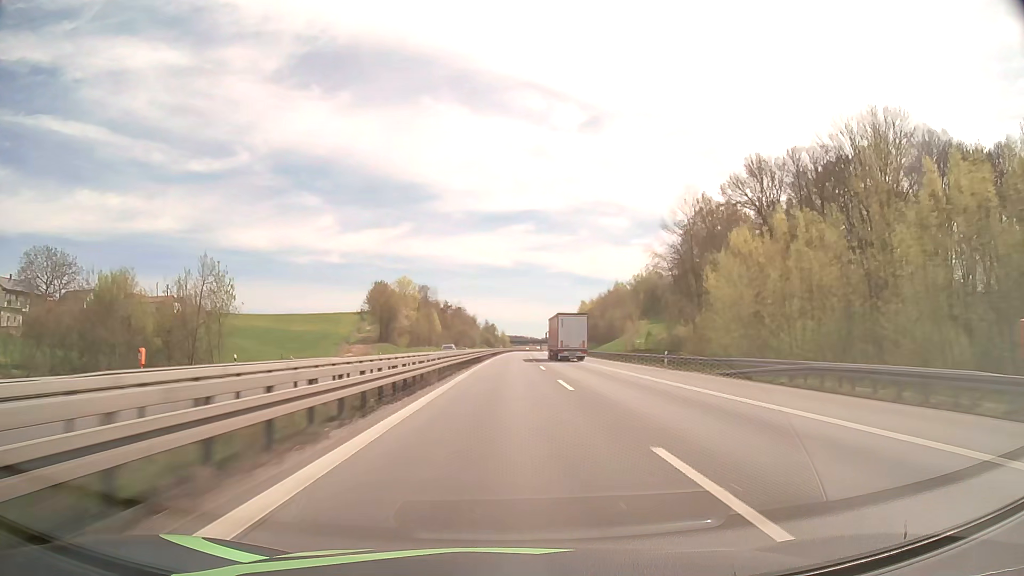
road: motorway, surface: asphalt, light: Day
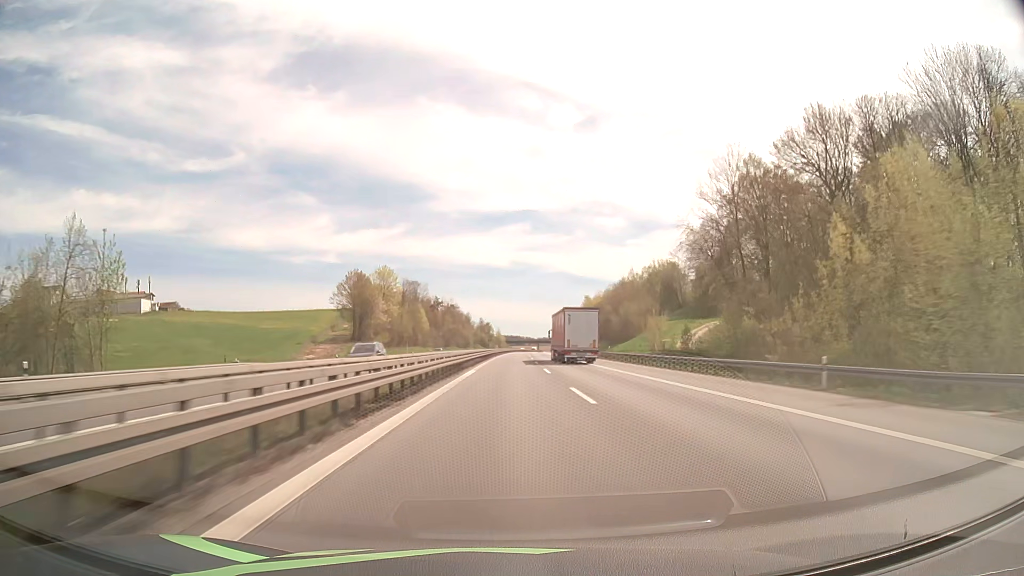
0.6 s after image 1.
(+0.1, +22.7) m; 0°
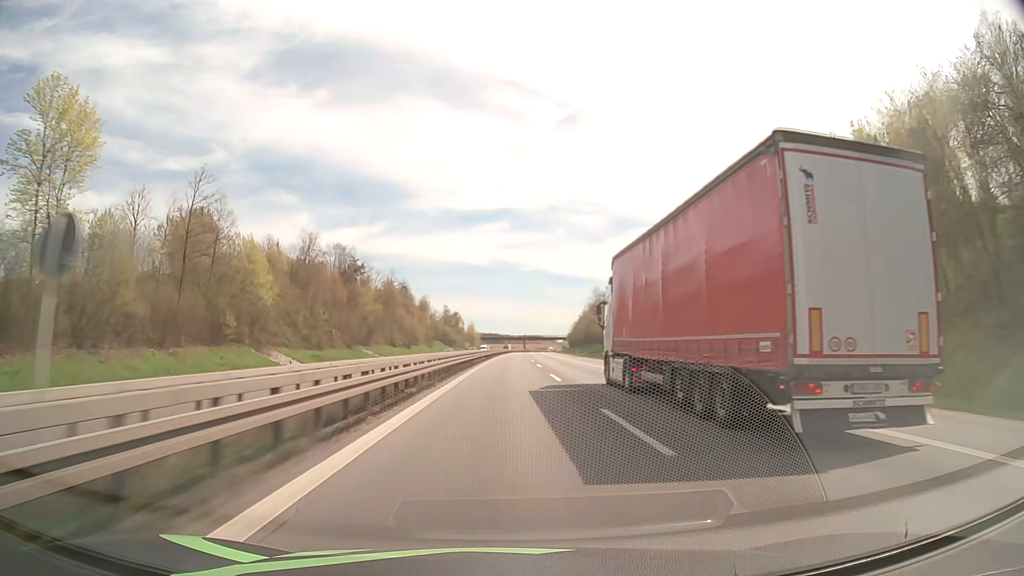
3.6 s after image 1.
(+1.8, +113.4) m; +2°
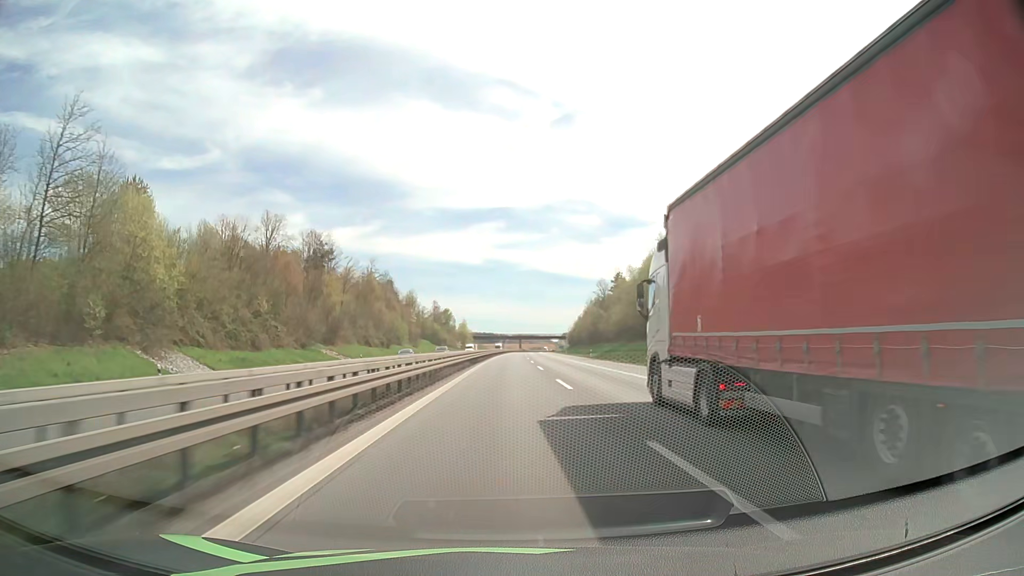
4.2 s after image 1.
(+0.1, +22.7) m; 0°
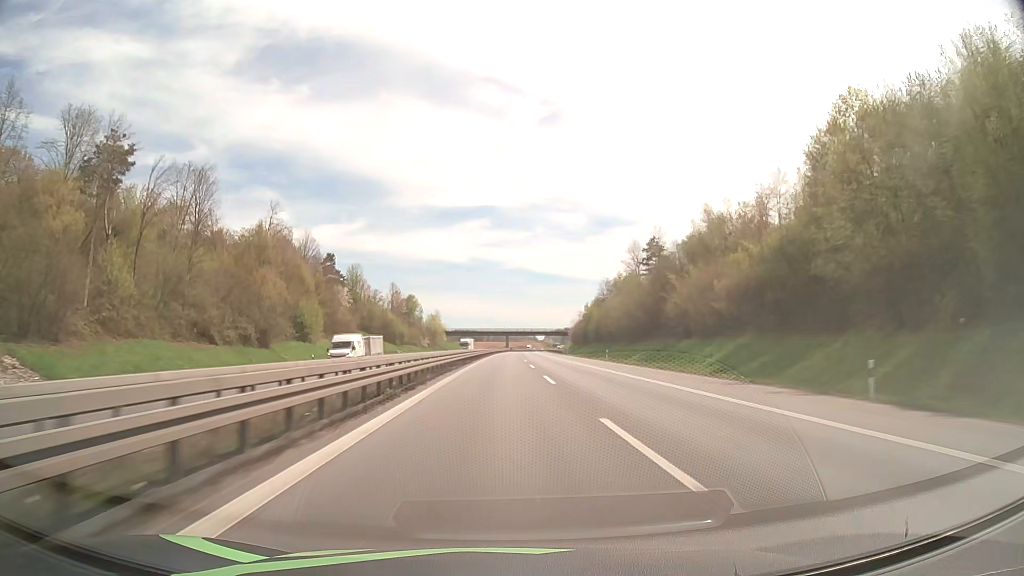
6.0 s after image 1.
(+0.5, +67.8) m; +1°
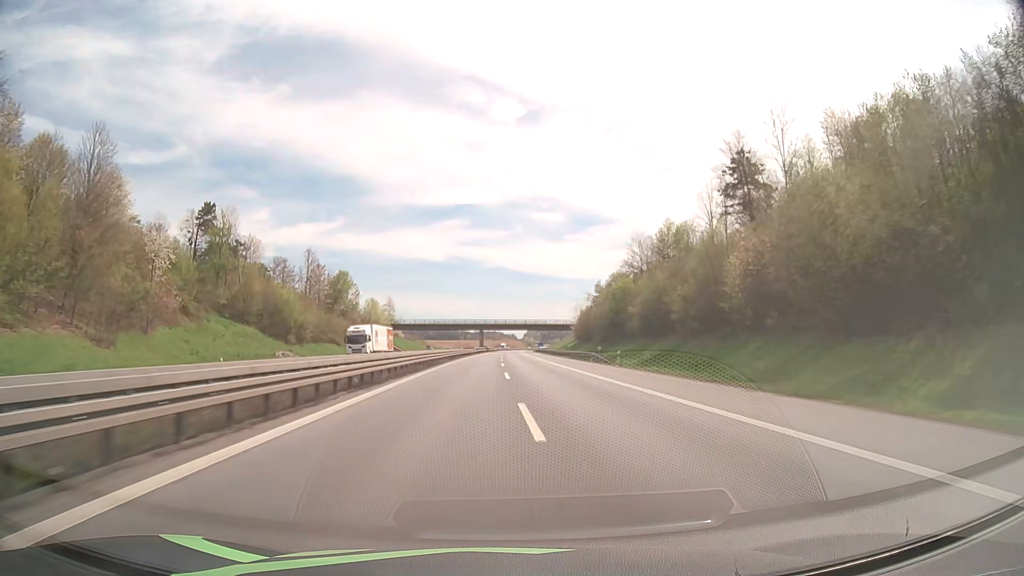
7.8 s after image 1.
(+1.2, +67.5) m; +2°
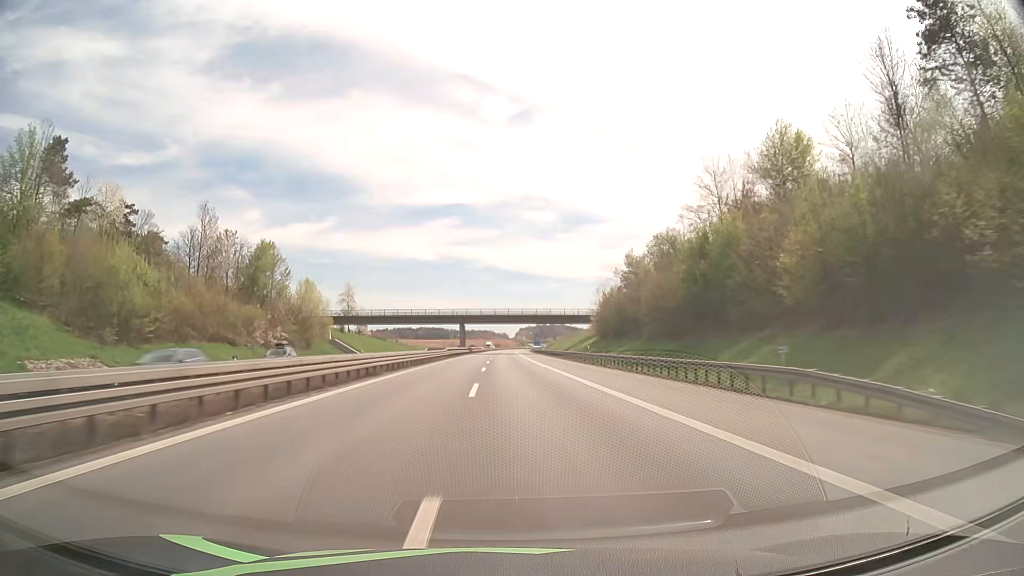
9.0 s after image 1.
(+0.2, +44.8) m; +1°
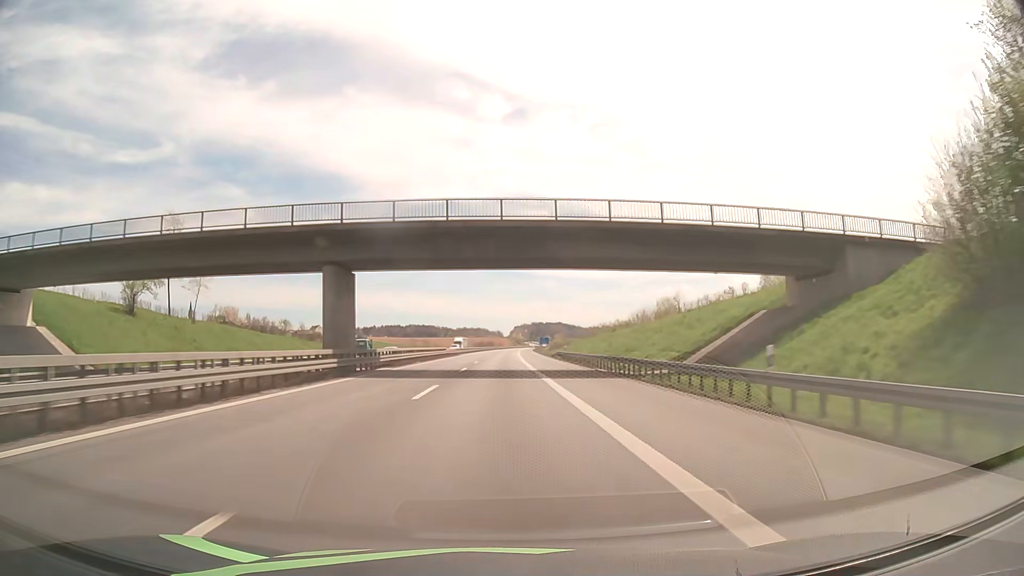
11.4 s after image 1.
(+0.5, +89.4) m; +1°
(0, +10) (0, +20) (0, +30) (0, +40) (0, +50) (0, +60) (0, +70) (0, +80) (0, +90) (0, +100) m
